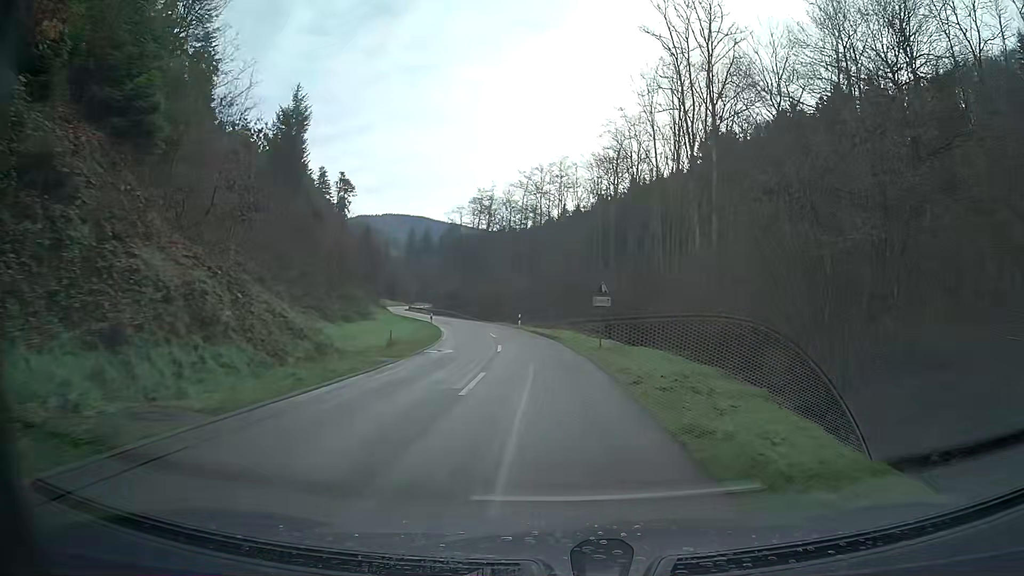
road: tertiary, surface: asphalt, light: Day
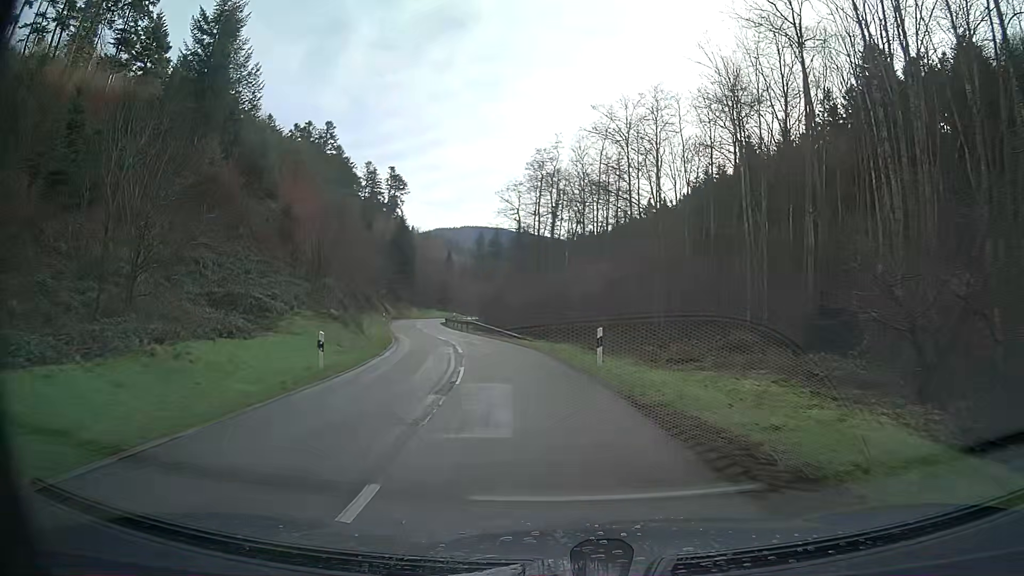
(-1.9, +35.1) m; -8°
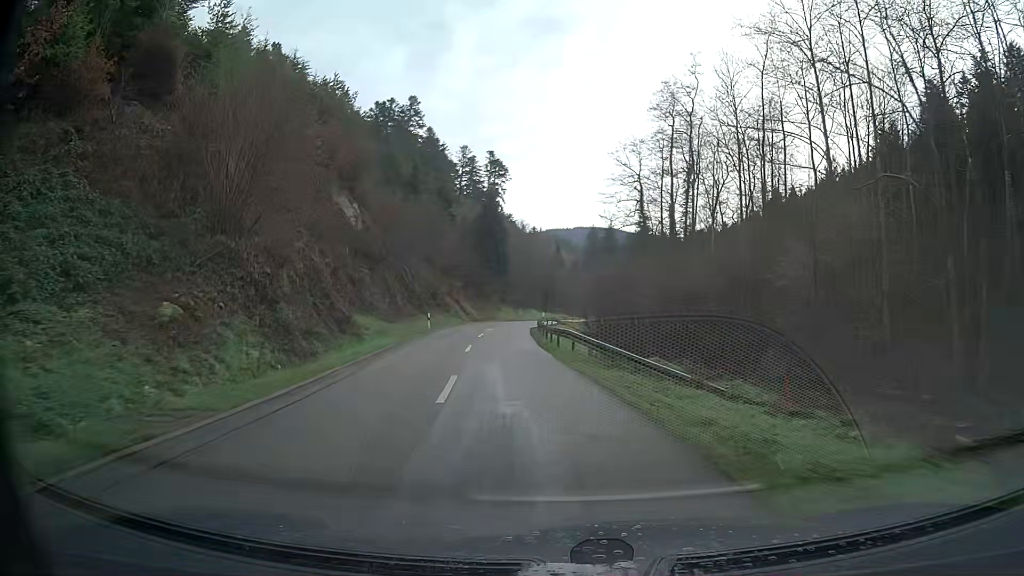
(-2.2, +25.5) m; -9°
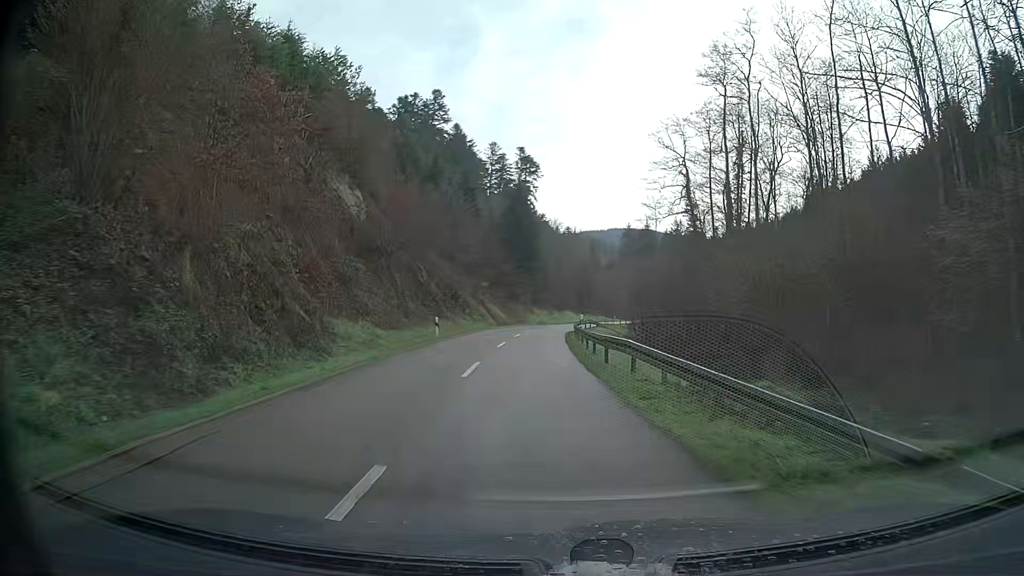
(-0.2, +8.6) m; -2°
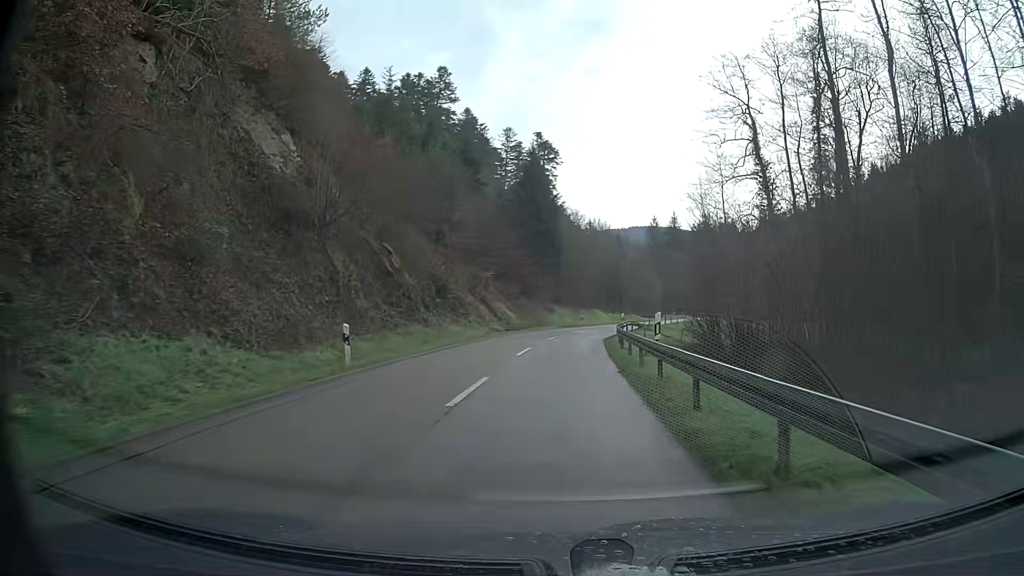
(-0.3, +17.1) m; -1°
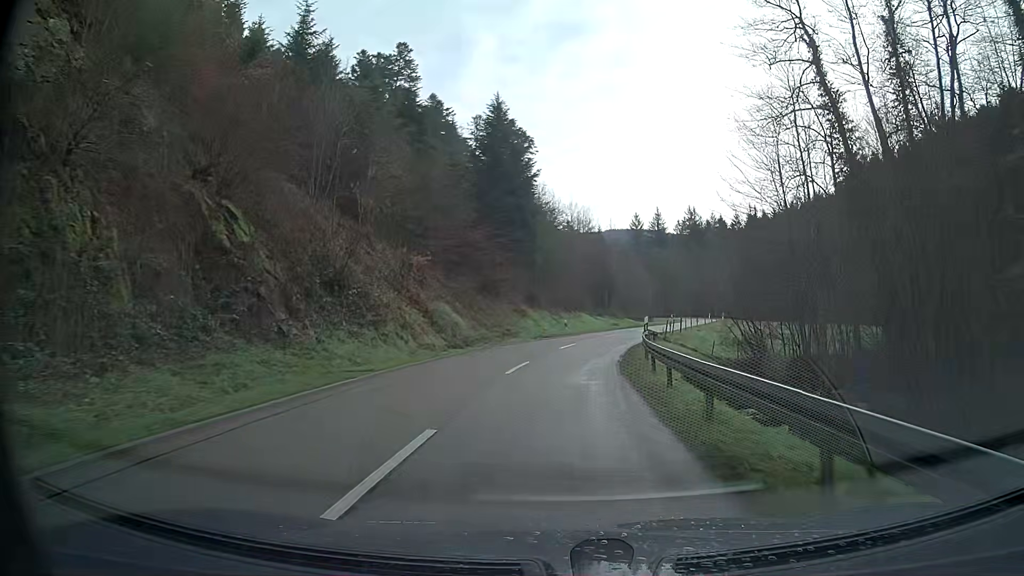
(+0.2, +17.0) m; +2°
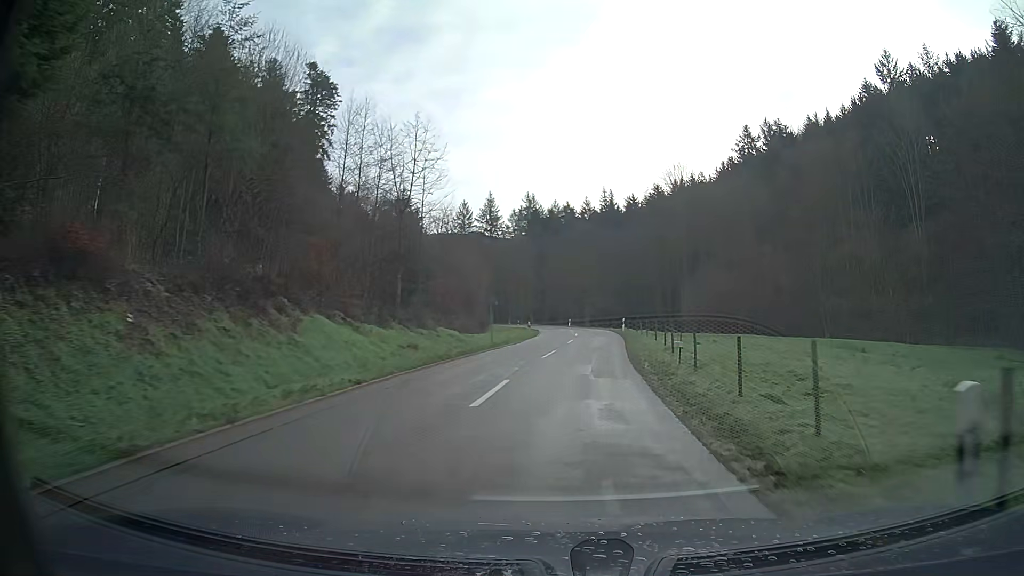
(+5.1, +41.1) m; +15°
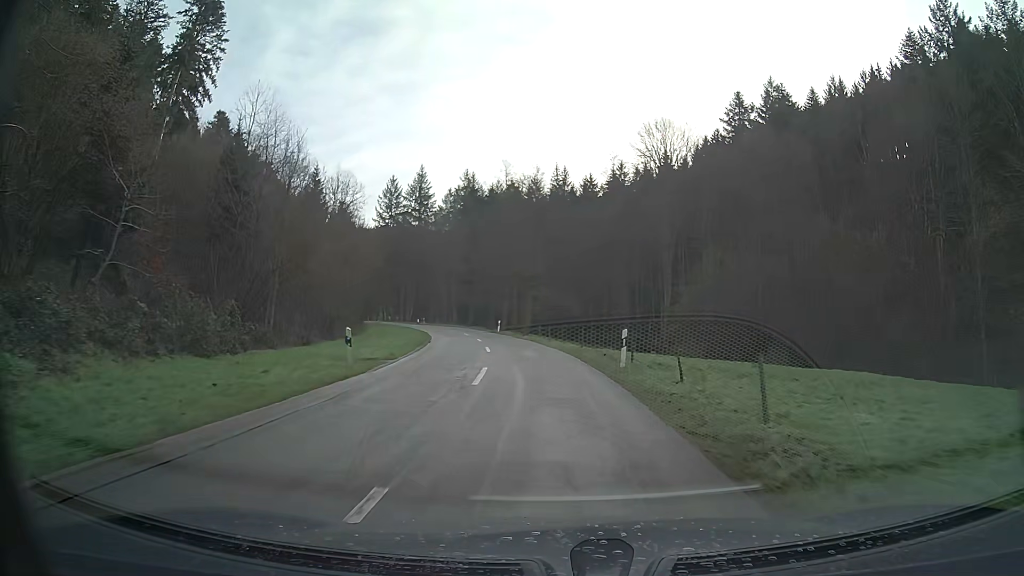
(+1.3, +32.8) m; +3°
